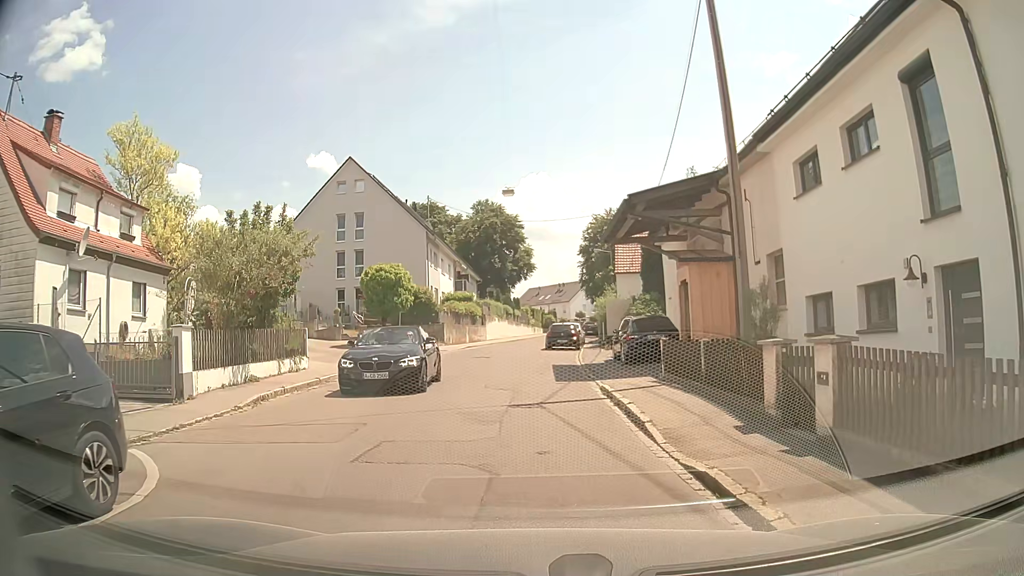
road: residential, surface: asphalt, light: Day
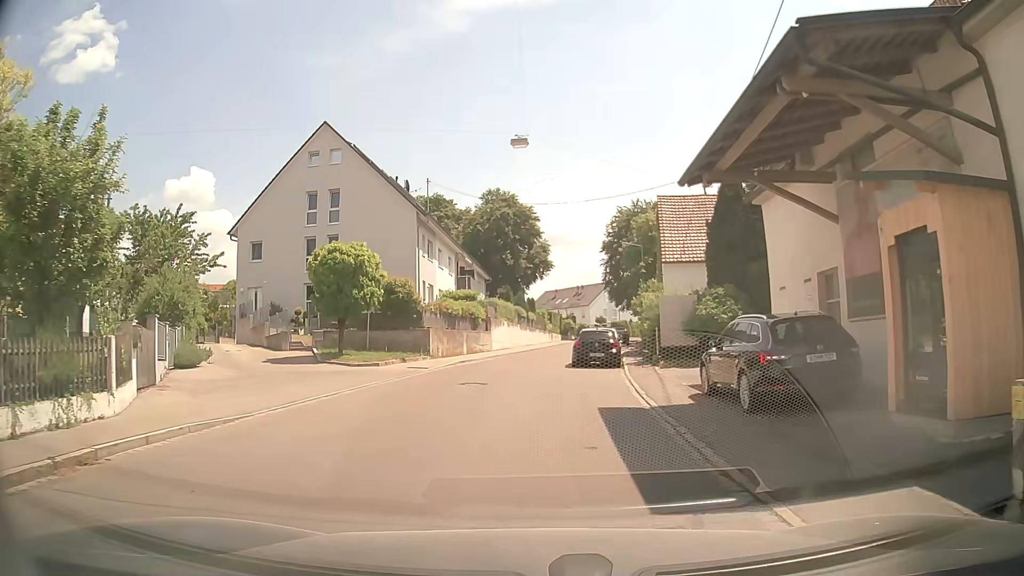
(-0.1, +11.0) m; -1°
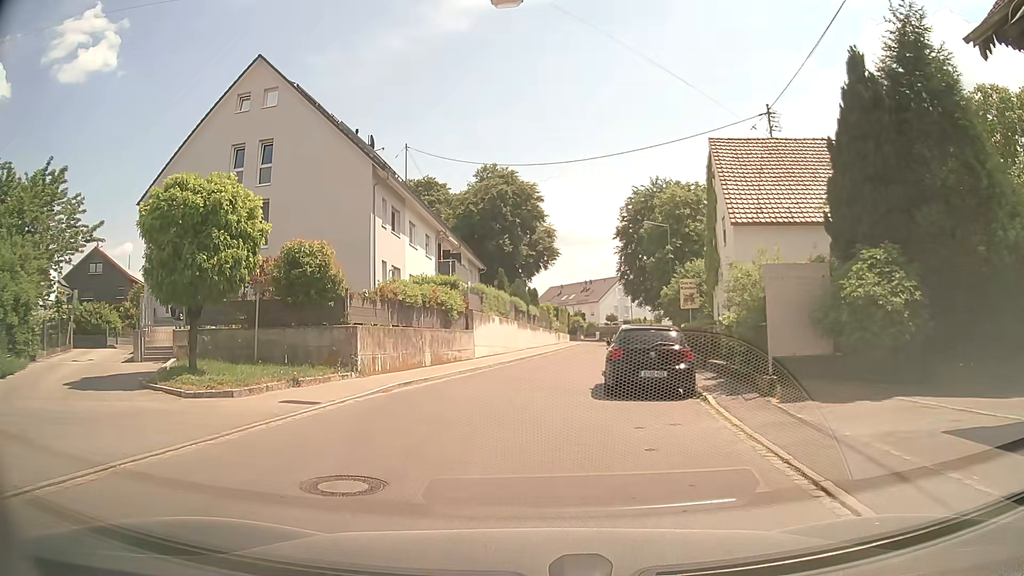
(+0.2, +11.5) m; -1°
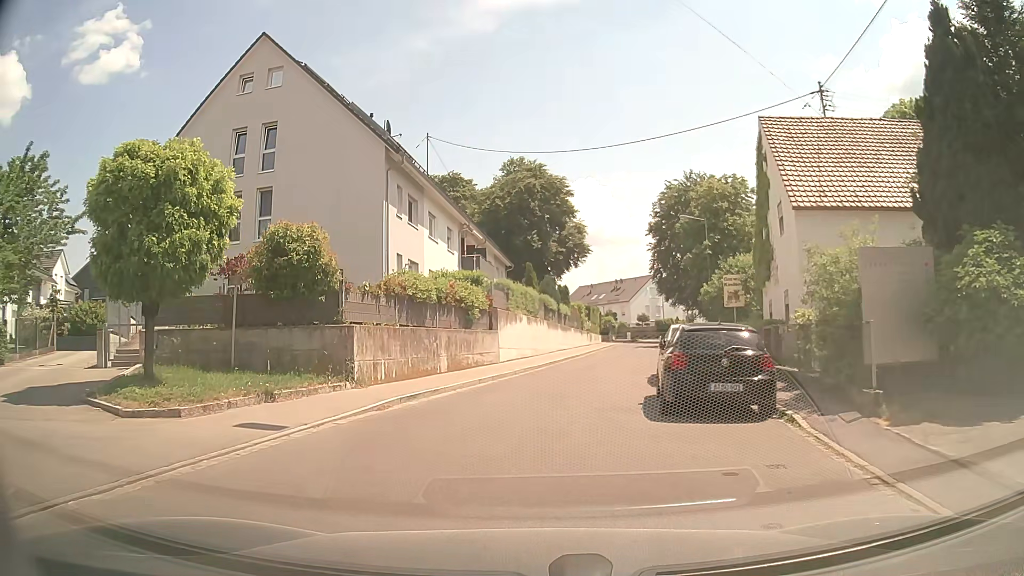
(0.0, +3.0) m; -1°
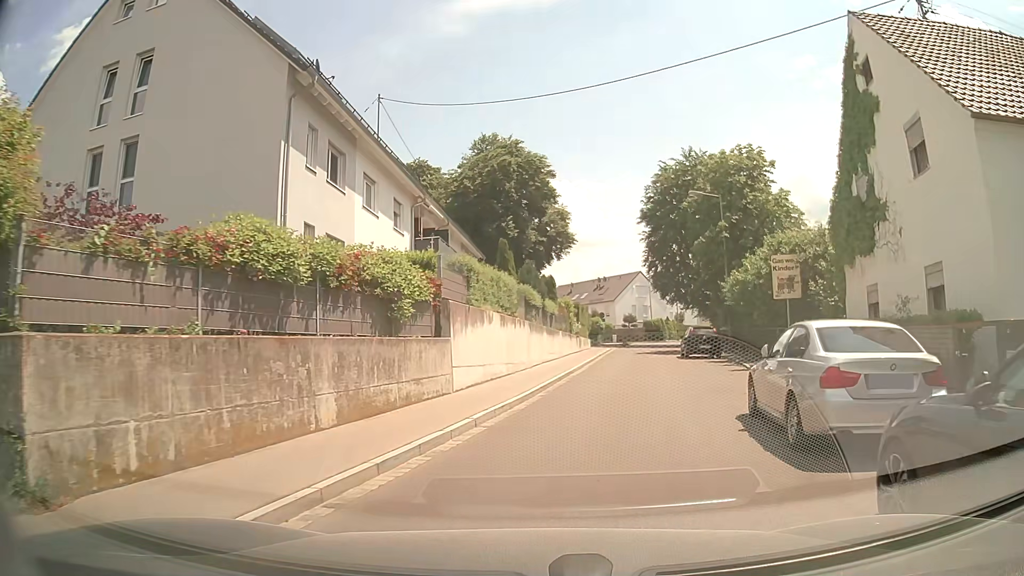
(-0.2, +9.3) m; +2°
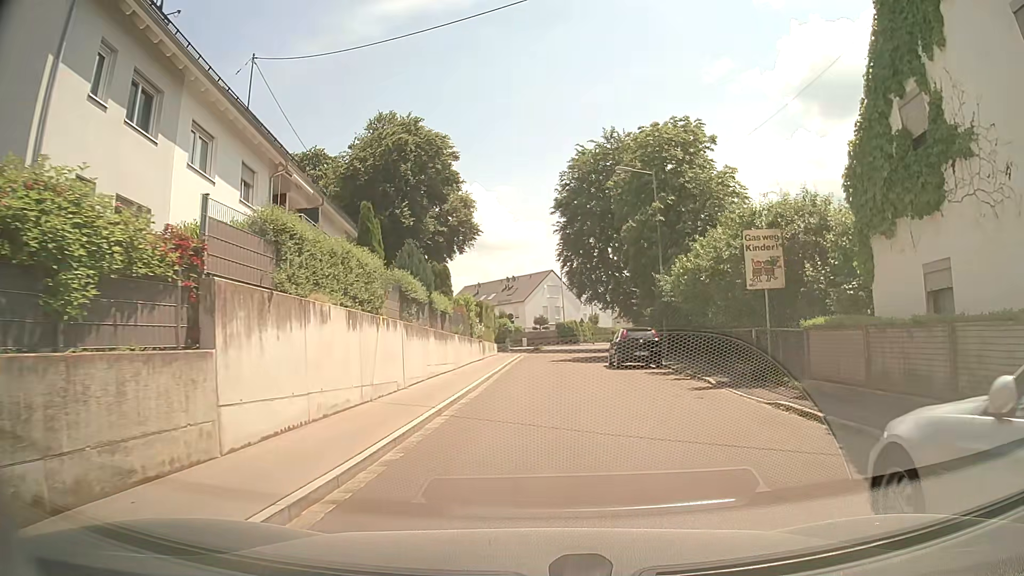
(+0.4, +6.7) m; +7°
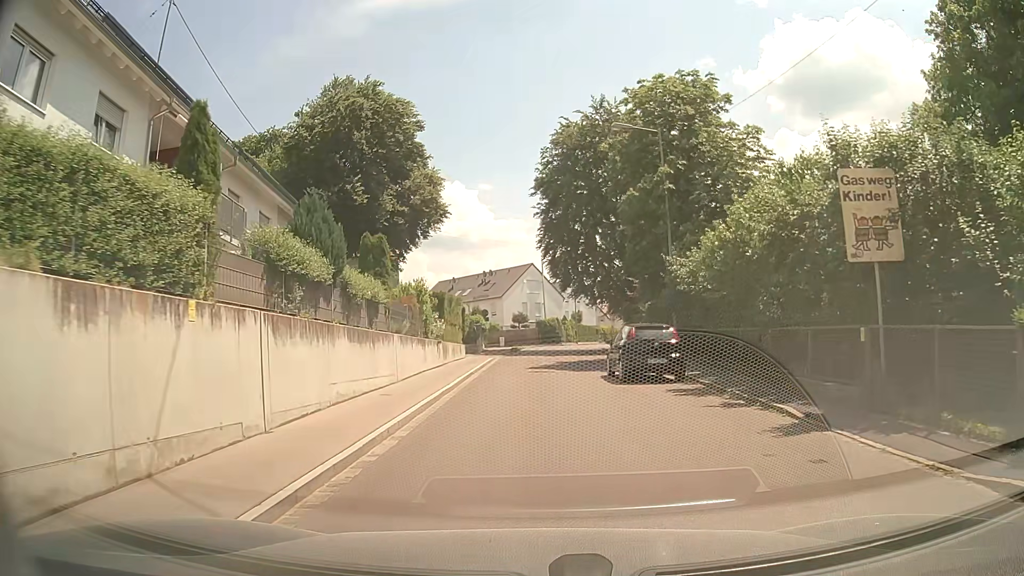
(+0.2, +7.1) m; +2°
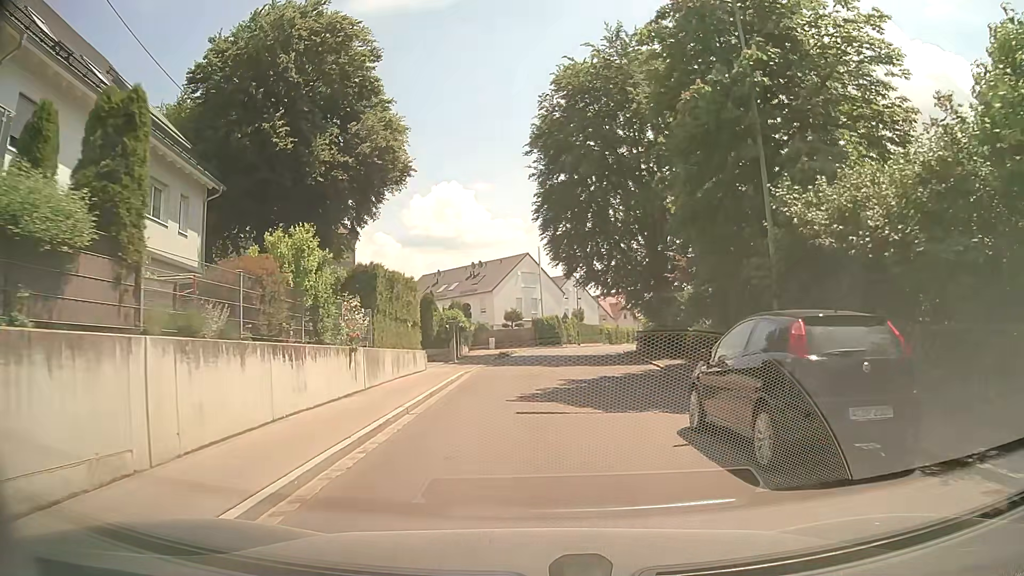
(0.0, +11.4) m; +1°
(0, +10) (+1, +20) (+2, +30) (+3, +40) (+4, +50) (+6, +60) (+9, +69) (+12, +79) (+15, +88) (+18, +98) m
